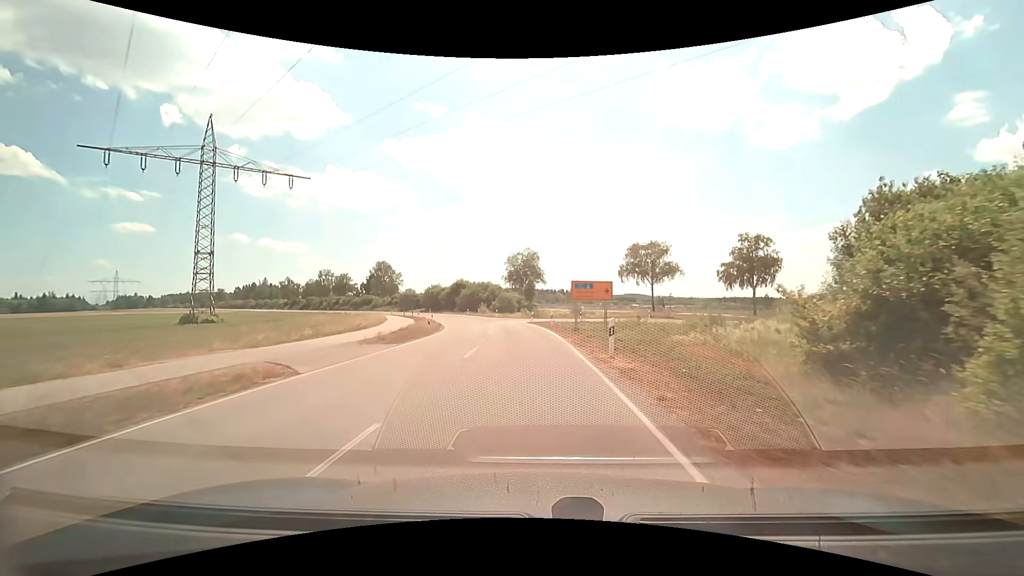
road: unclassified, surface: asphalt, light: Day
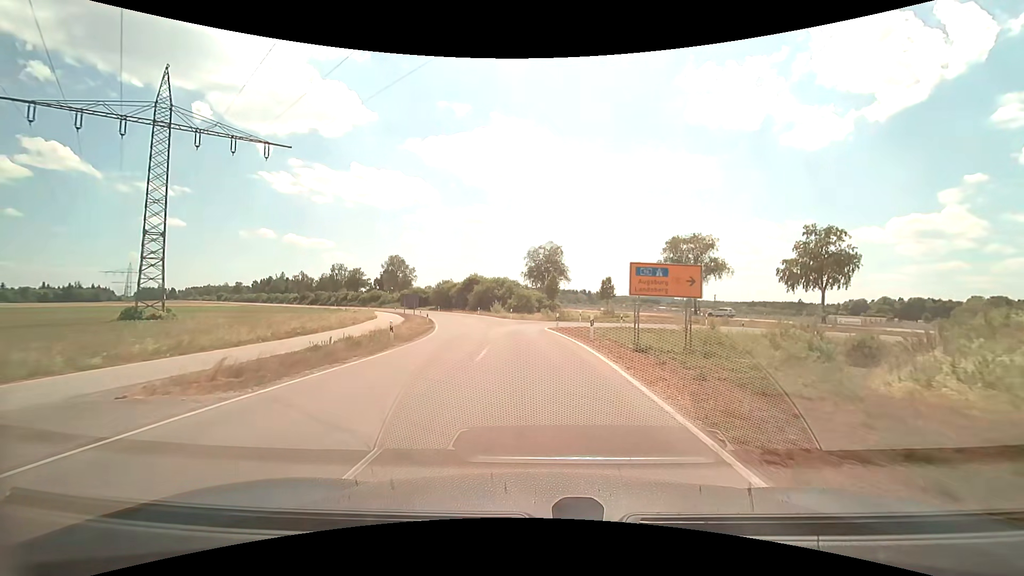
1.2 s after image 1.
(-0.3, +12.8) m; -3°
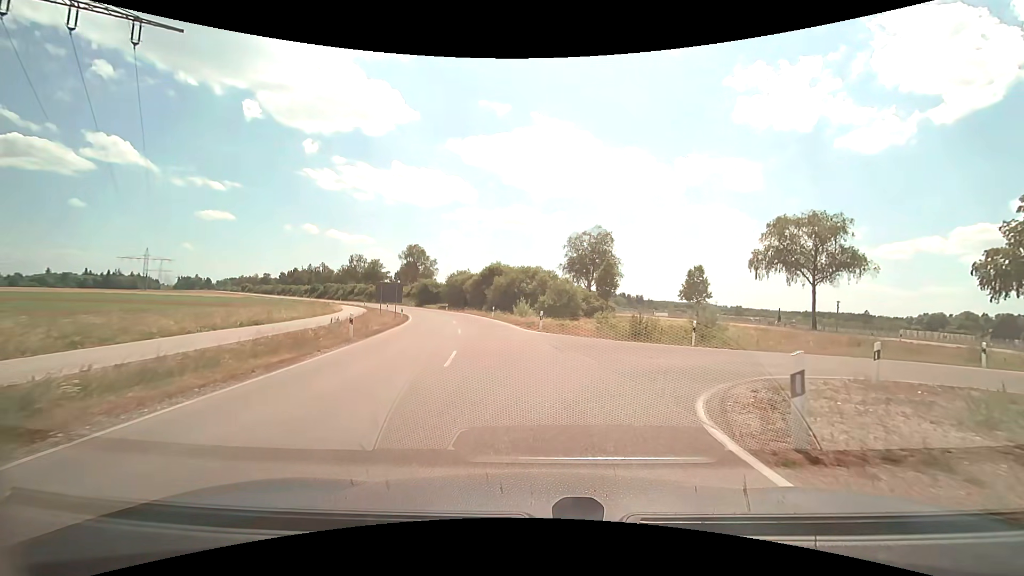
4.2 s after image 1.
(-0.8, +25.0) m; -4°
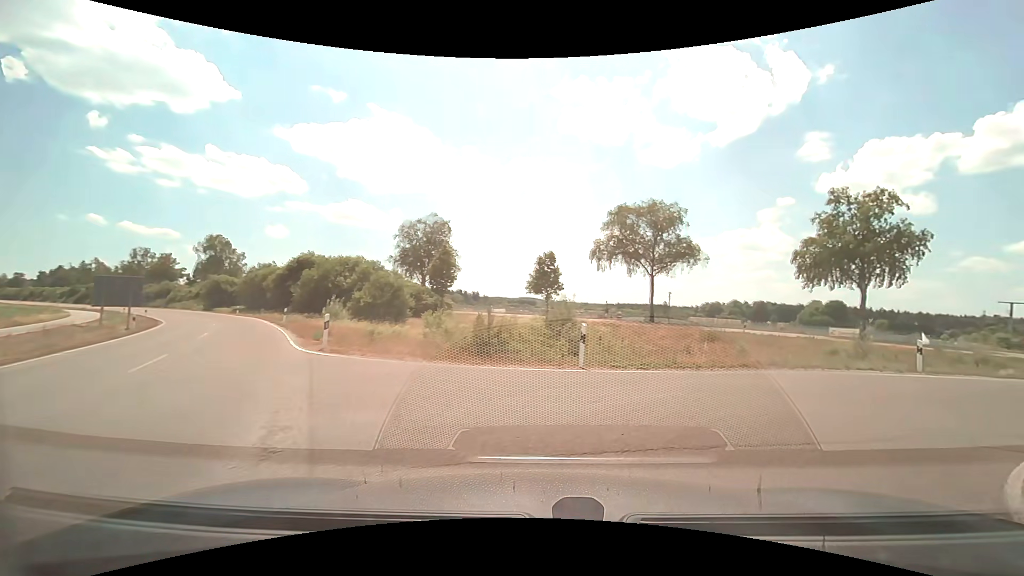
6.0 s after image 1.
(+1.0, +10.2) m; +20°
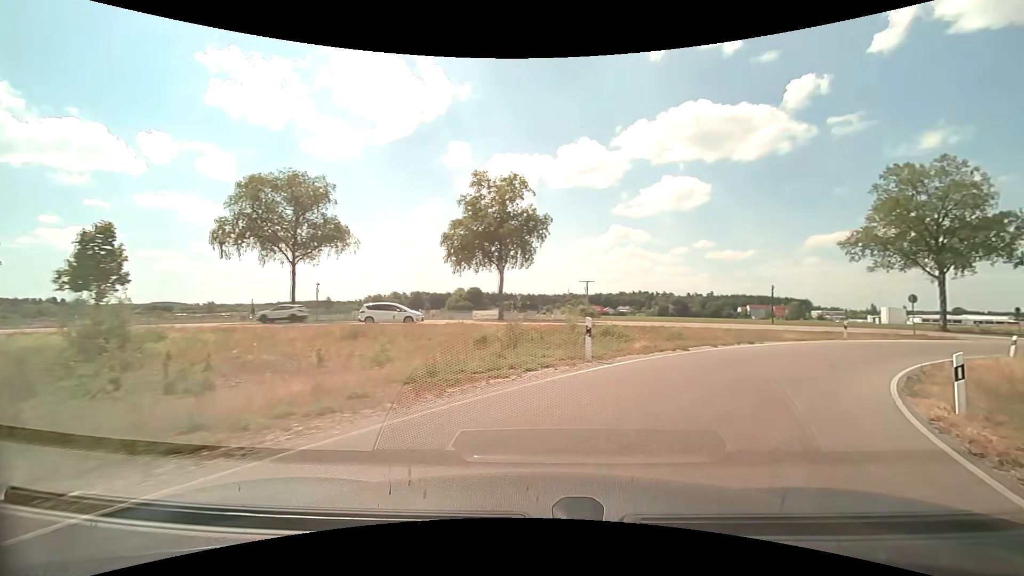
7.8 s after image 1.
(+2.8, +8.7) m; +35°
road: trunk_link
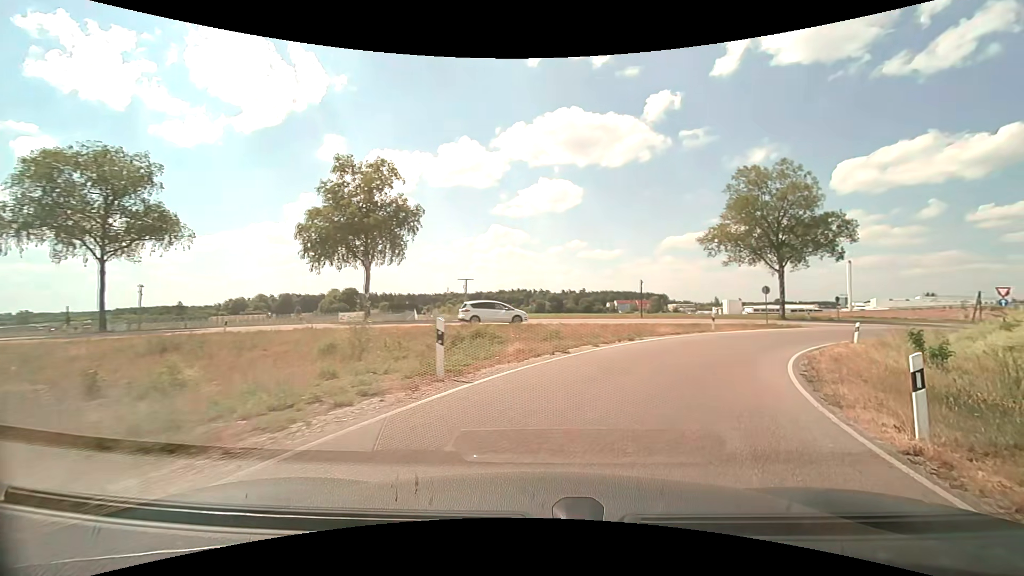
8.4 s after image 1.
(+0.5, +3.7) m; +14°
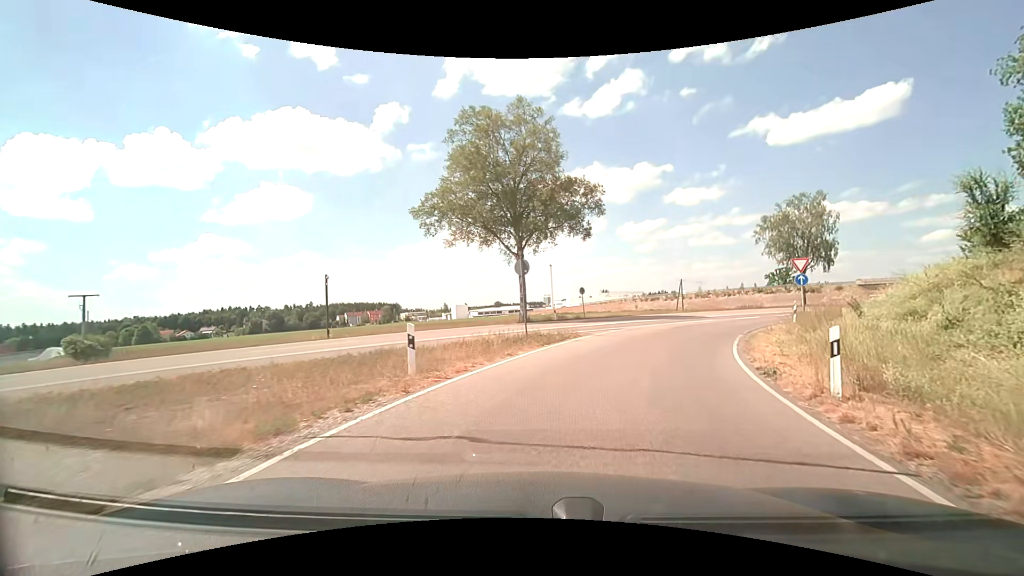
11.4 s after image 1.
(+6.6, +21.1) m; +29°
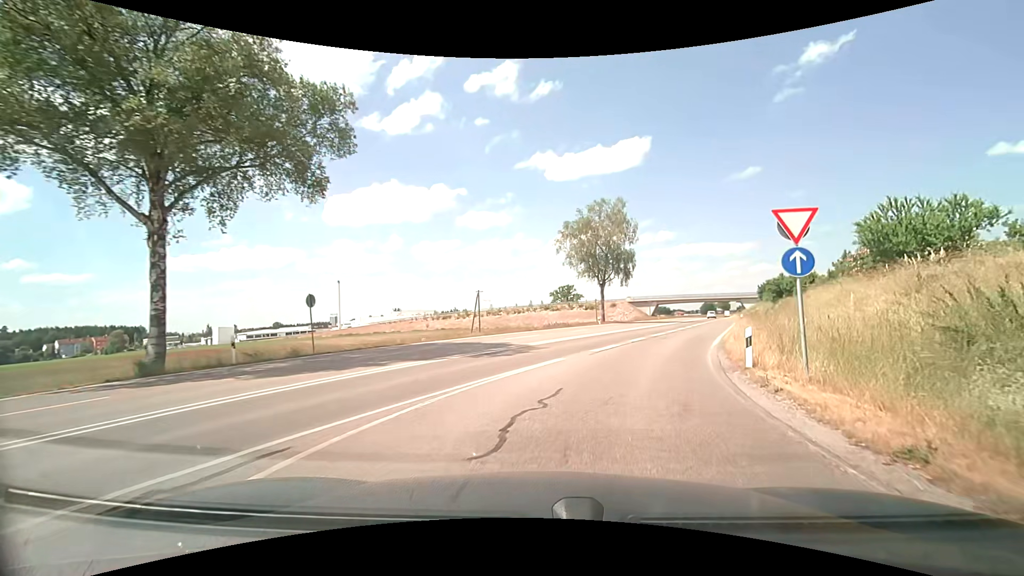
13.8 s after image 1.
(+3.9, +18.7) m; +23°
(+1, +10) (+4, +19) (+8, +29) (+12, +38) (+15, +47) (+19, +57) (+23, +66) (+26, +75) (+28, +85) (+31, +95) m
